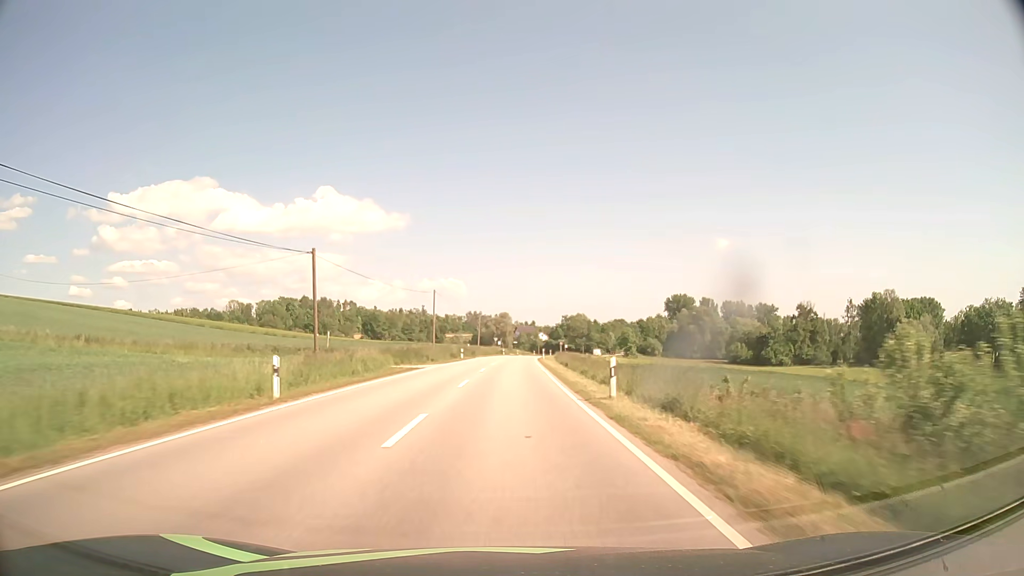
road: secondary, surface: asphalt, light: Day
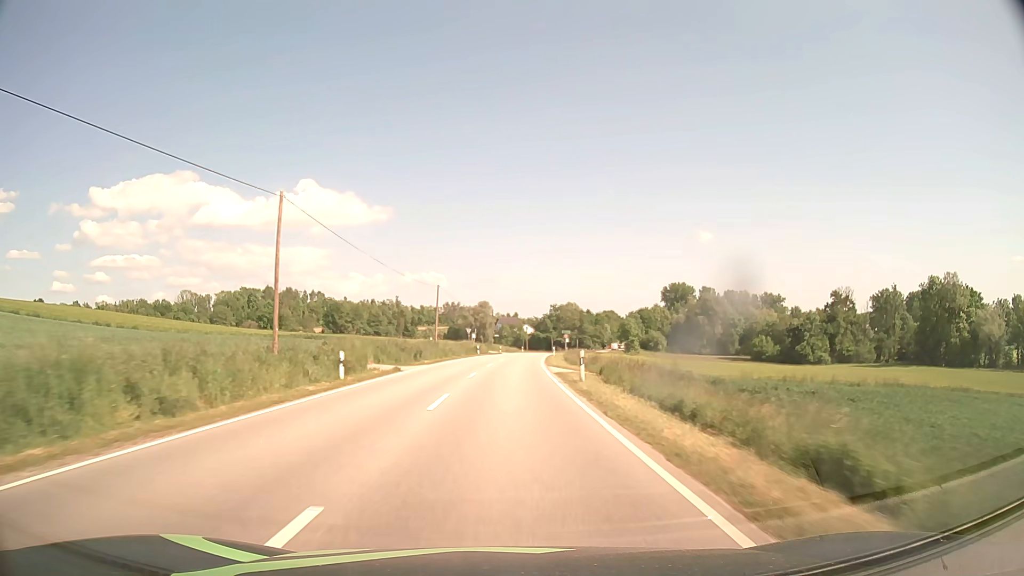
(+0.5, +43.0) m; +2°
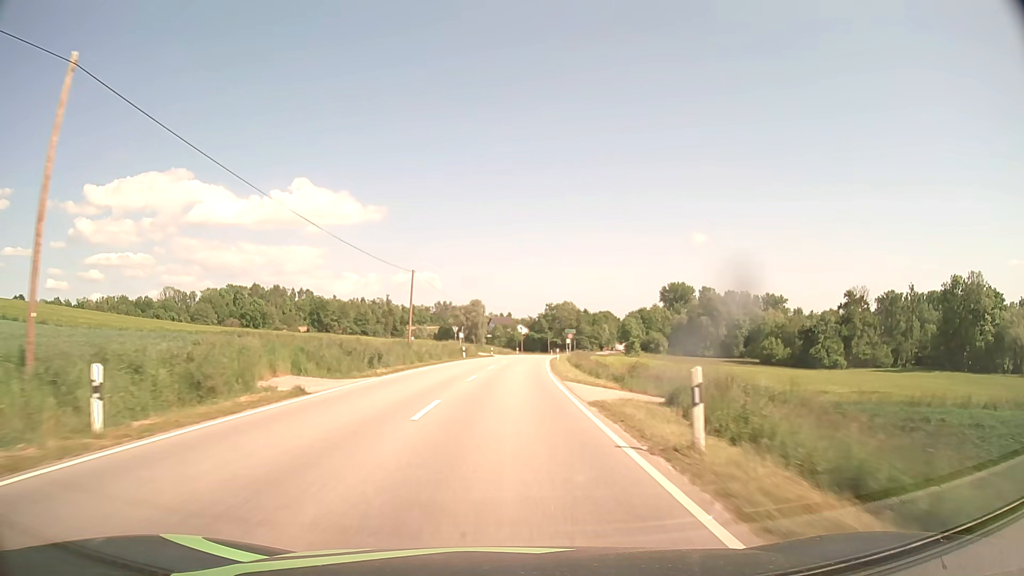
(0.0, +13.8) m; 0°
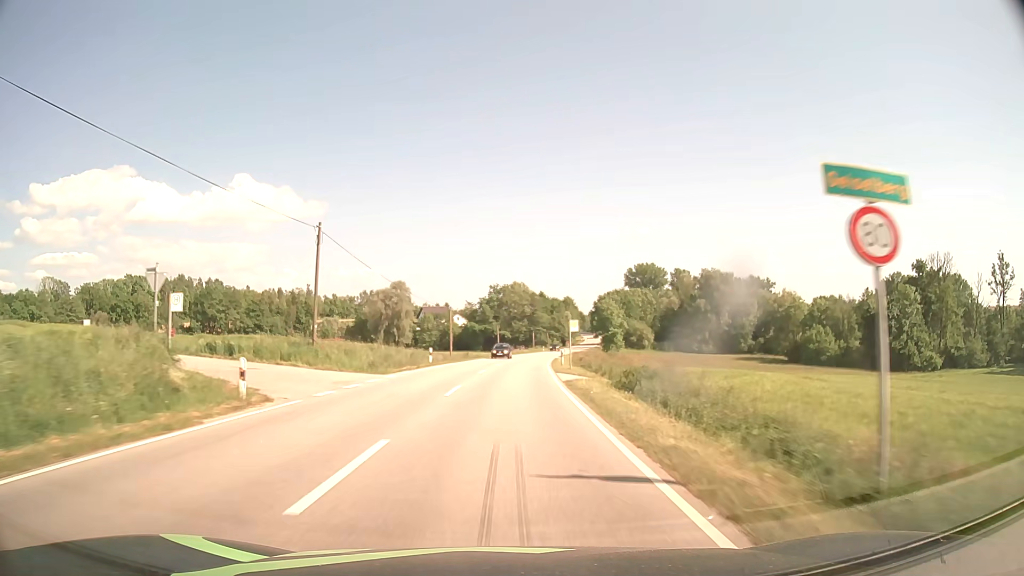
(+2.8, +65.9) m; +5°
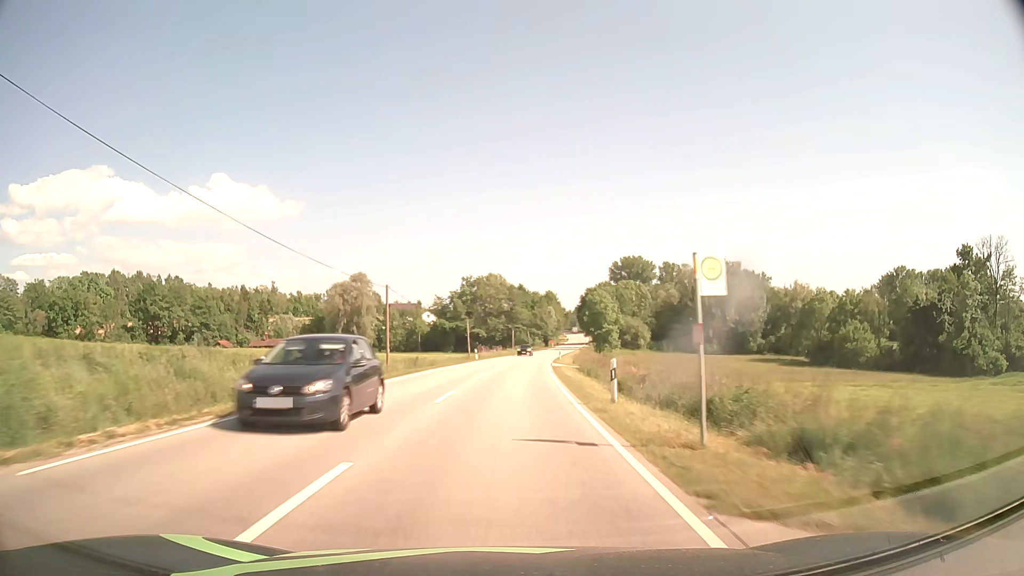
(+0.4, +25.7) m; +2°
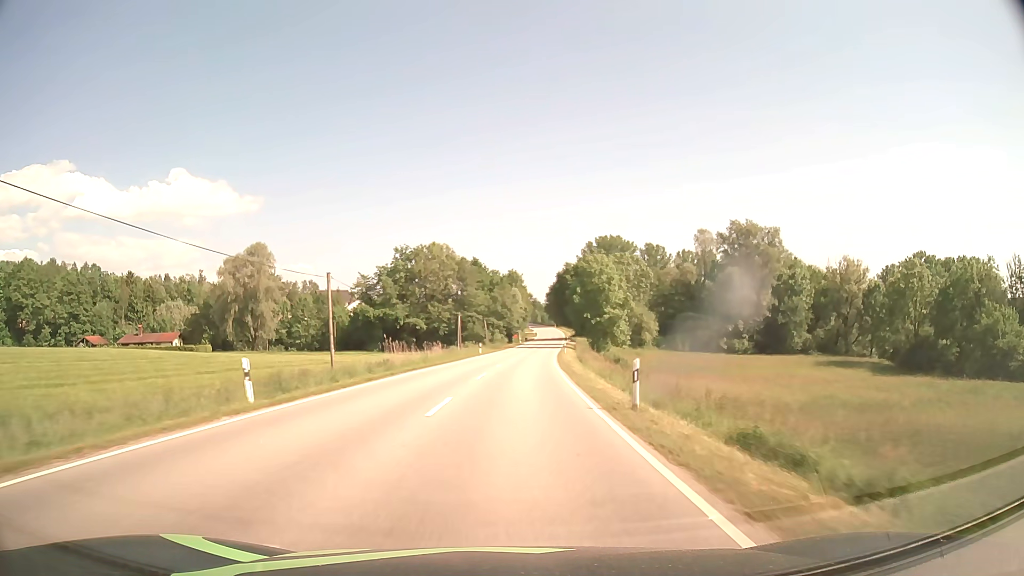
(+1.6, +51.0) m; +4°
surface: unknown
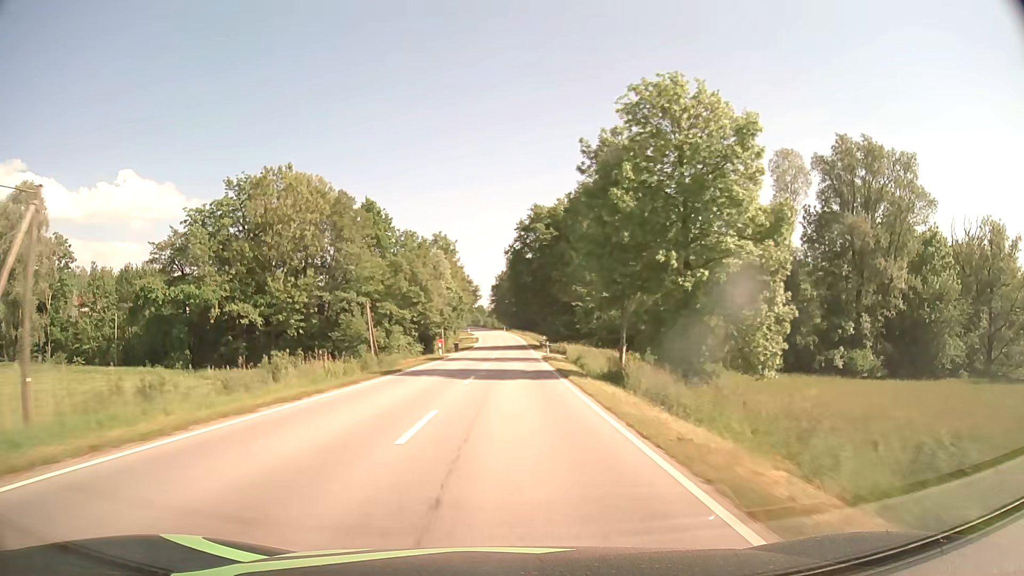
(+3.0, +63.0) m; +5°
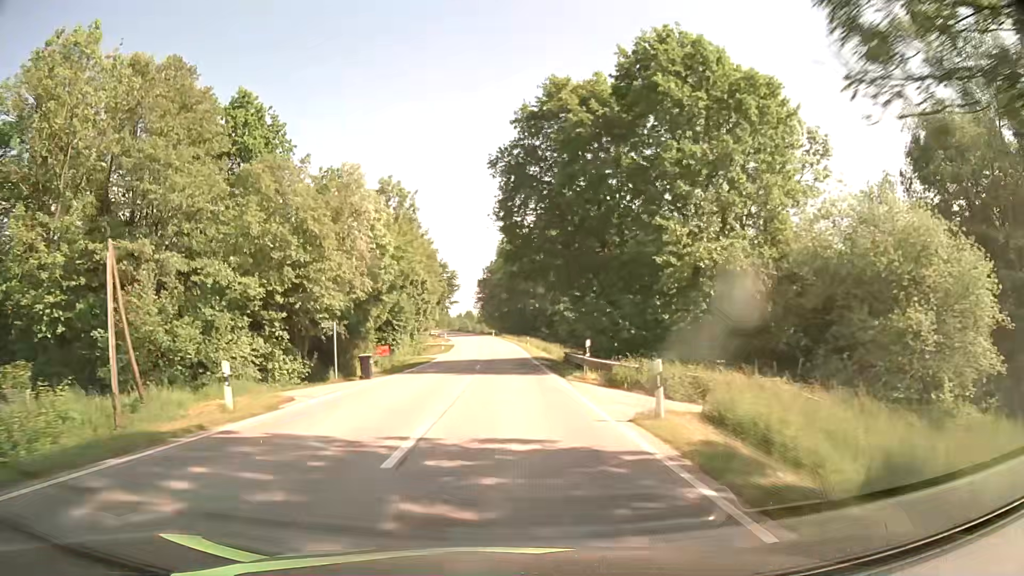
(+0.3, +37.5) m; +1°
(0, +10) (0, +20) (0, +30) (0, +40) (0, +50) (-1, +60) (-1, +70) (-1, +80) (-2, +90) (-3, +100) m
